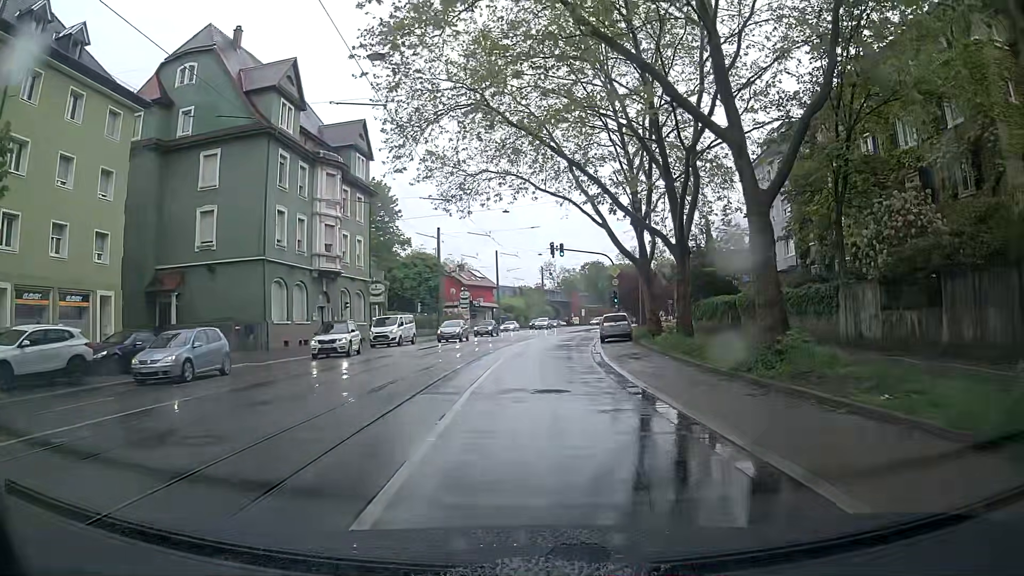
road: primary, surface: asphalt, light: Day
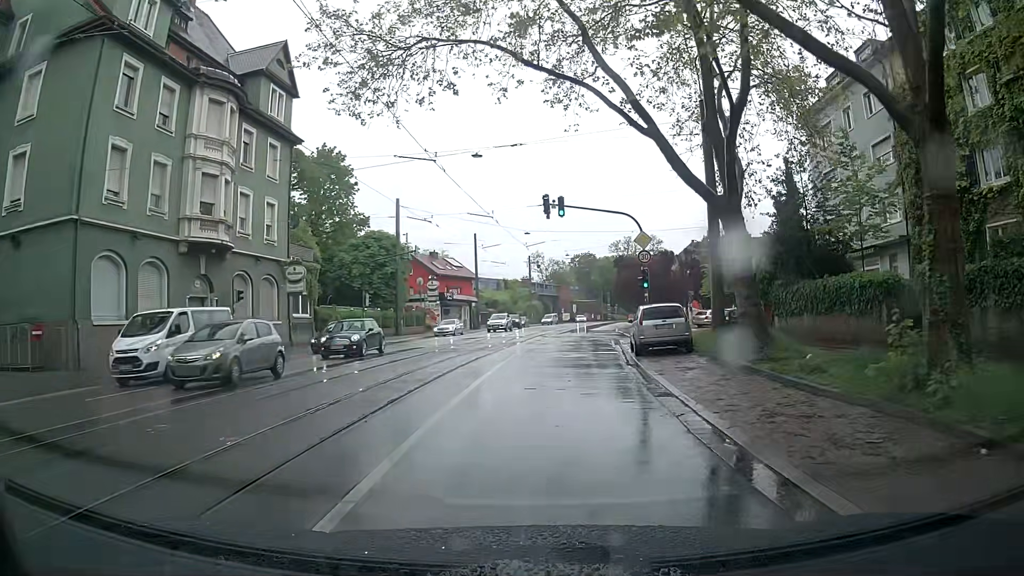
(+0.2, +16.0) m; +2°
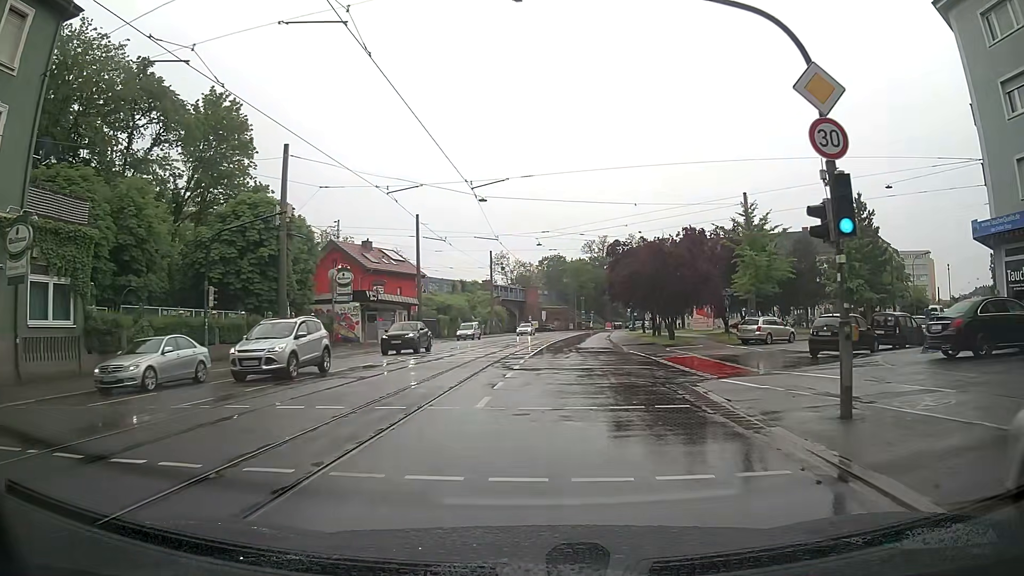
(+0.2, +20.7) m; +2°
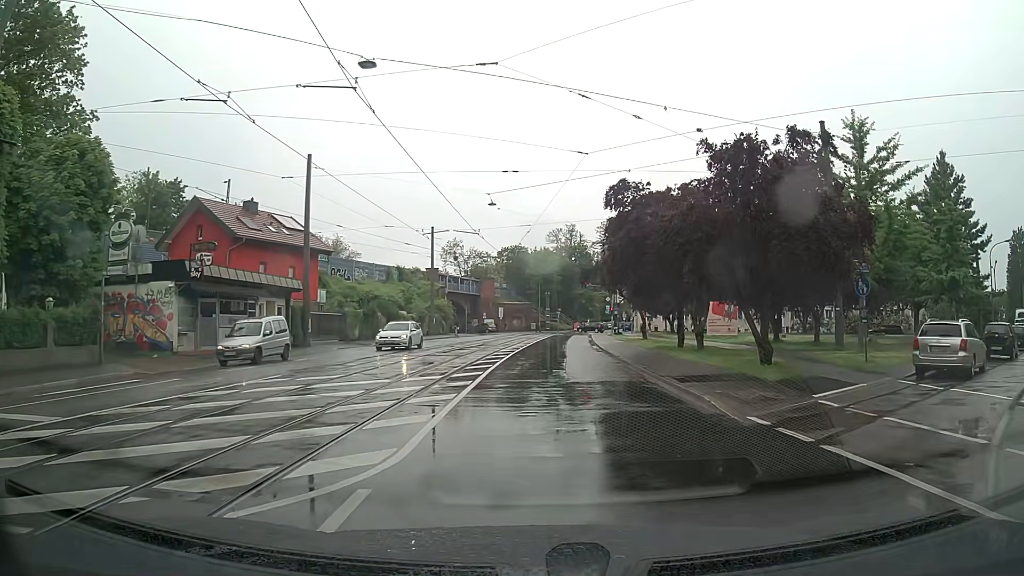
(+1.0, +21.9) m; +4°
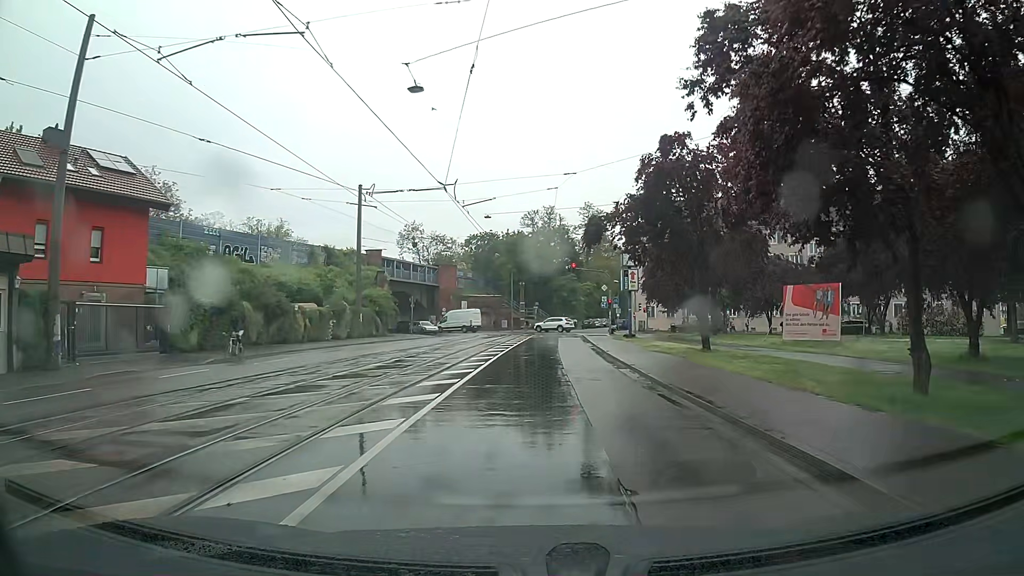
(+0.4, +21.7) m; +2°
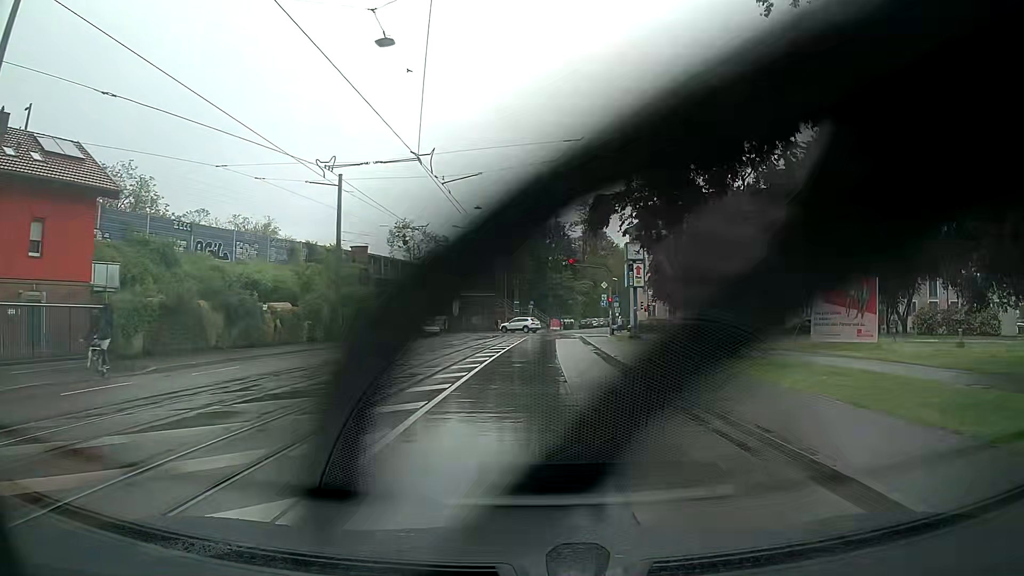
(0.0, +4.1) m; +1°
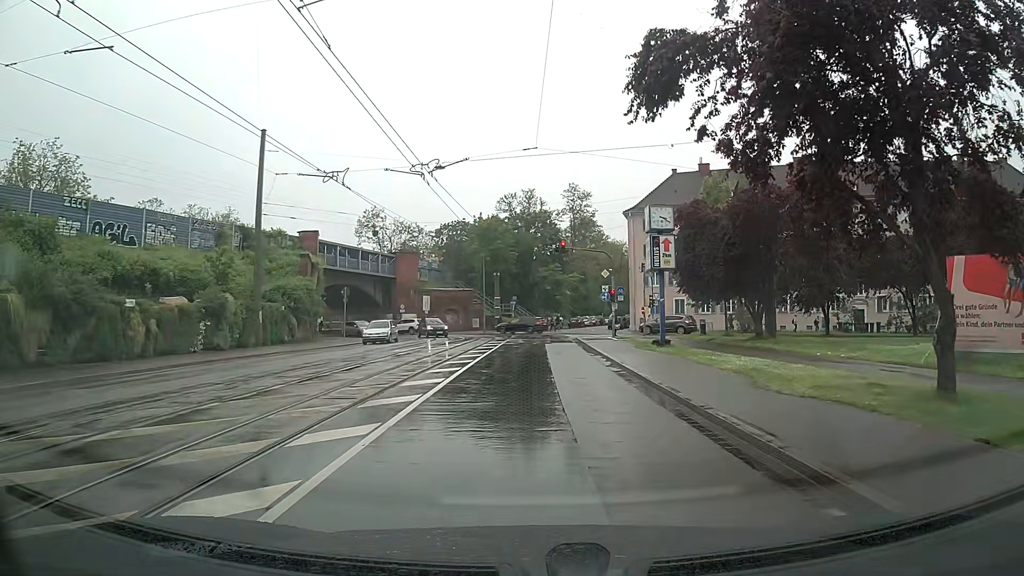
(0.0, +11.8) m; +1°
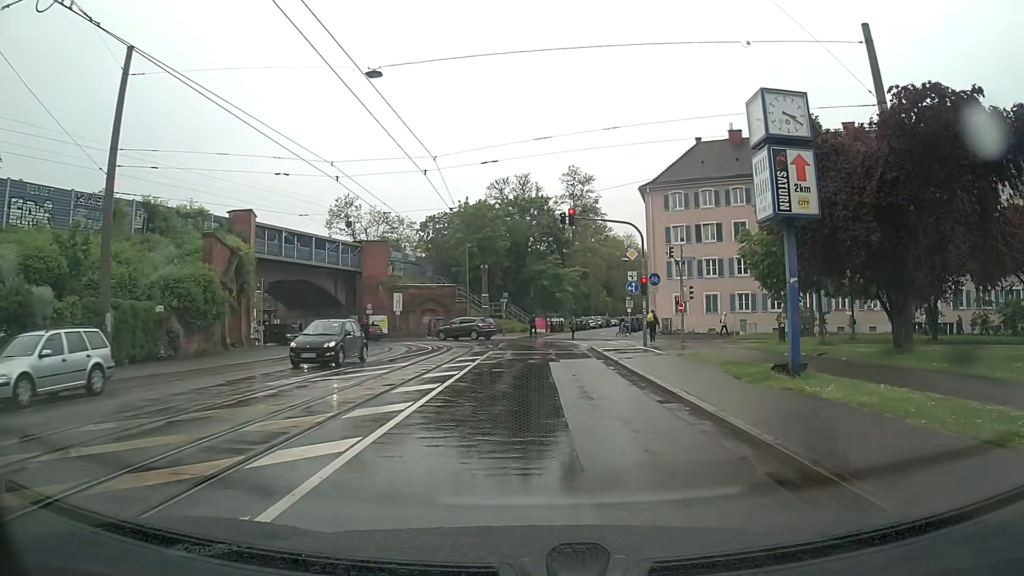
(0.0, +13.6) m; 0°
